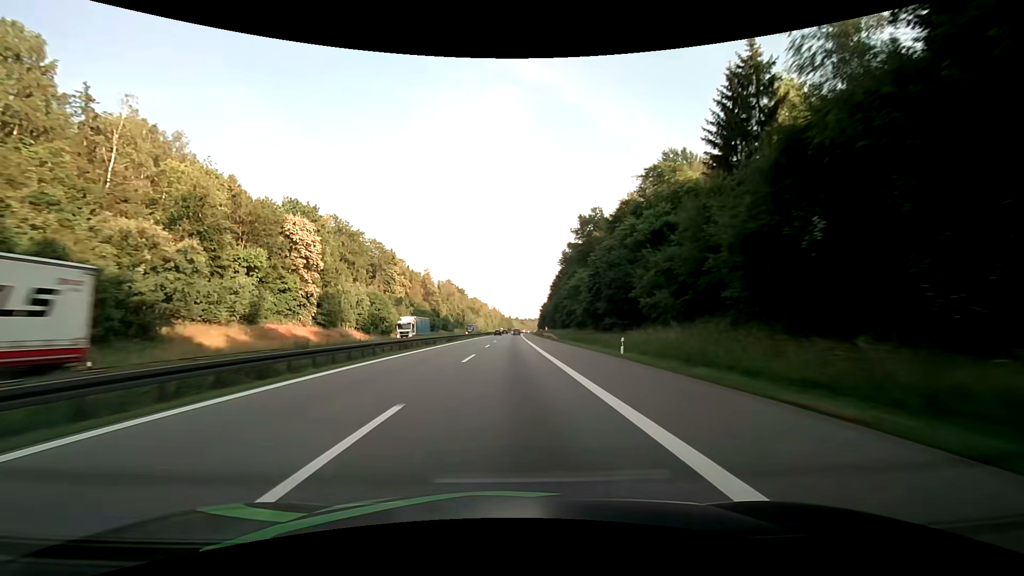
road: motorway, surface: asphalt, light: Day
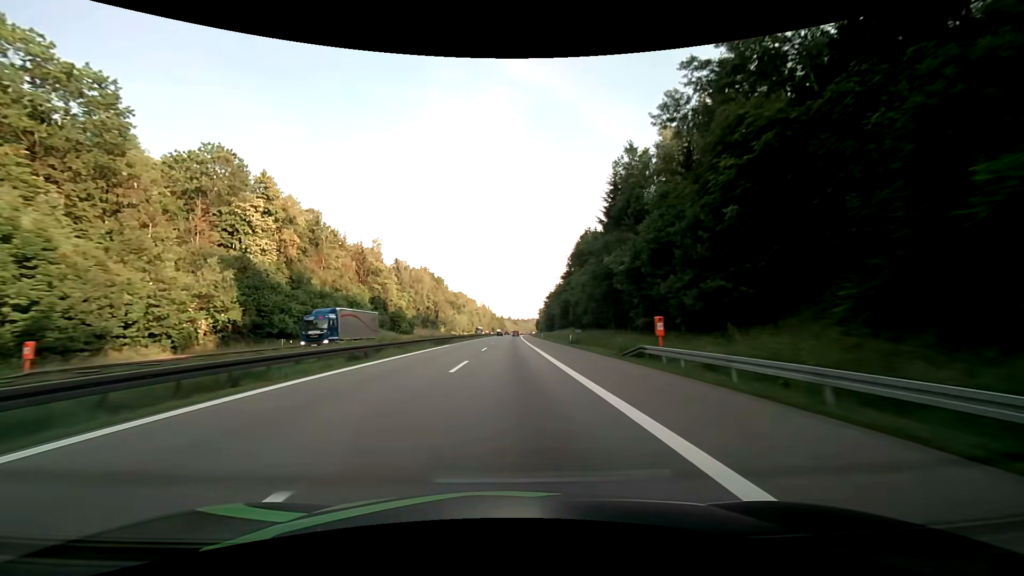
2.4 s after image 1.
(+0.6, +76.3) m; +1°
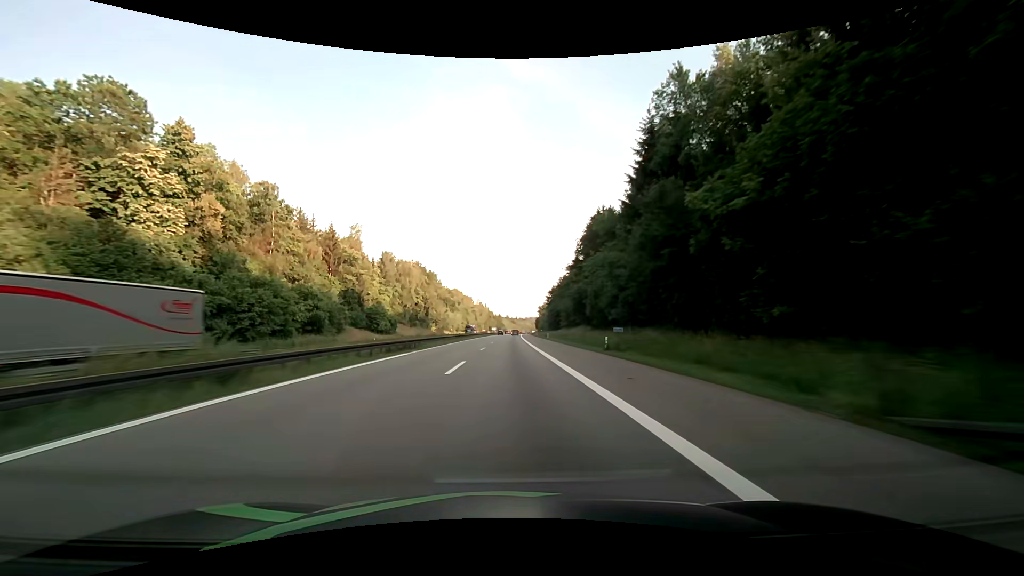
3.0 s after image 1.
(0.0, +19.1) m; 0°
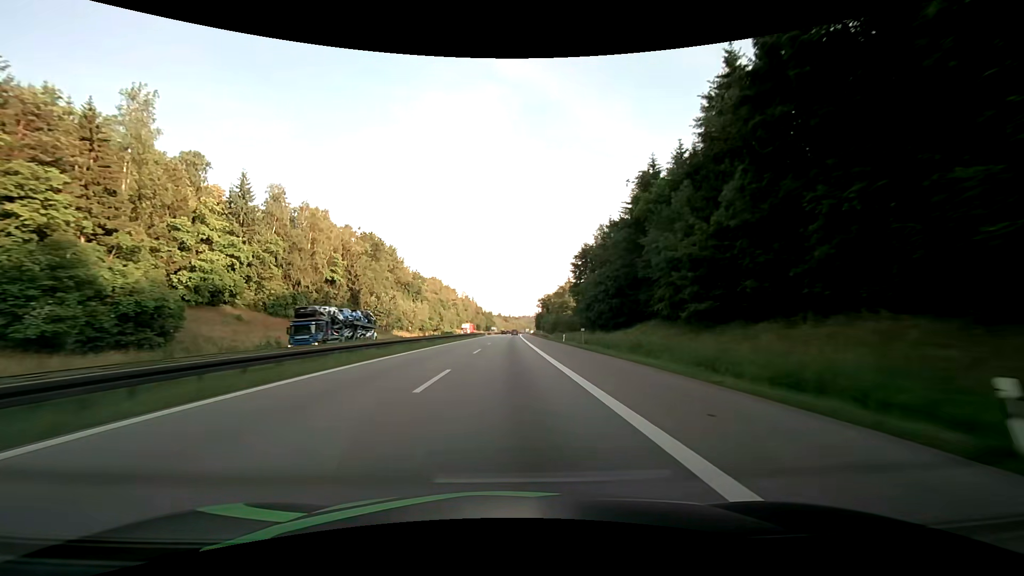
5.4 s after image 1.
(+0.6, +76.3) m; +1°
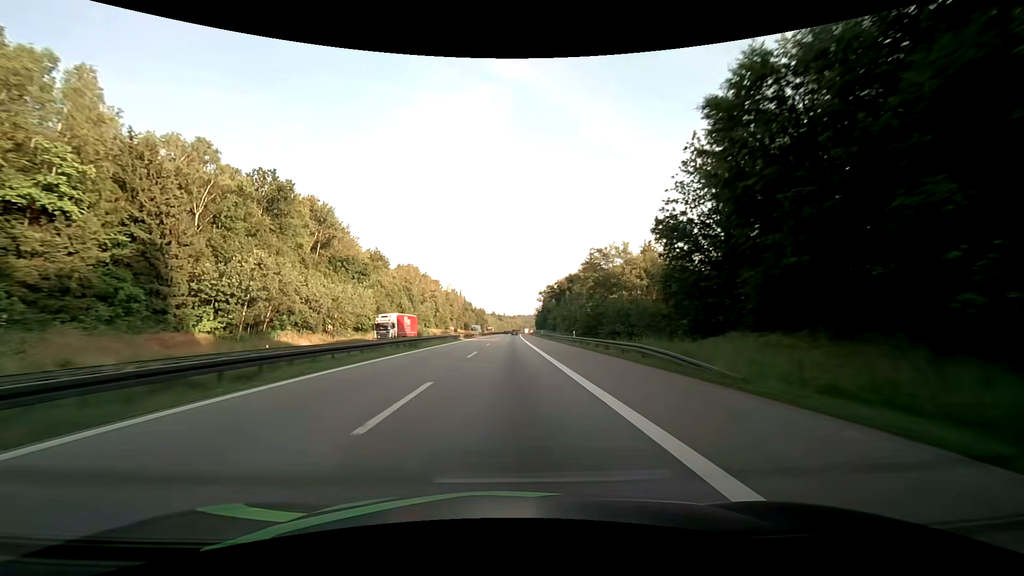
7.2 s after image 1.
(+0.2, +57.2) m; +1°
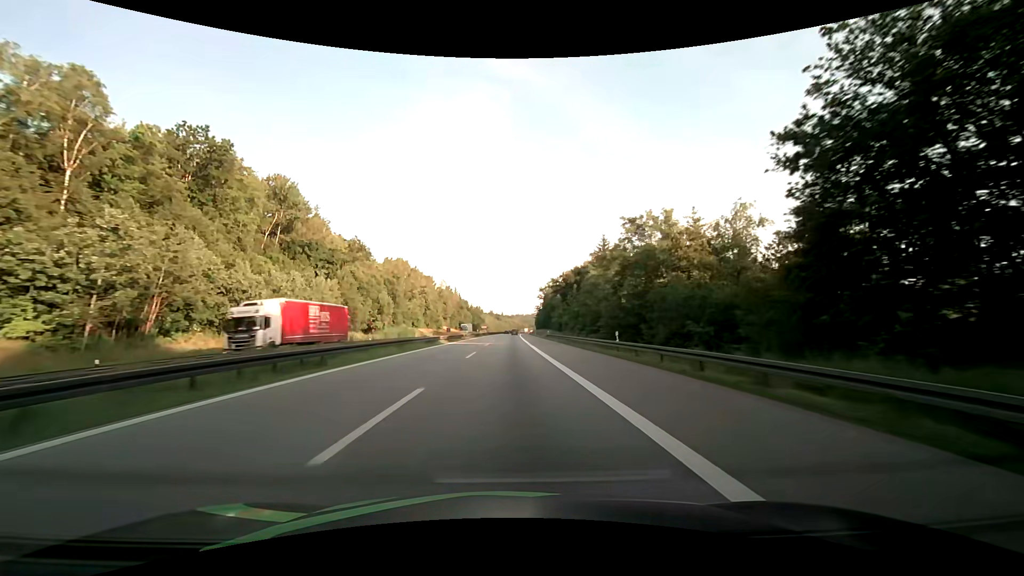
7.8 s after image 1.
(0.0, +19.1) m; 0°
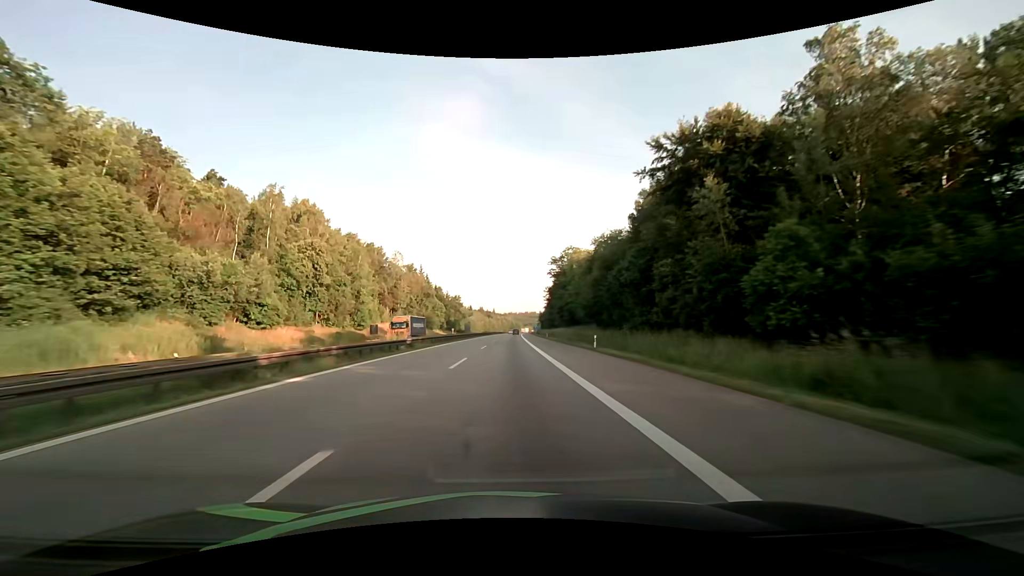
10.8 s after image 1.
(+0.8, +95.4) m; +1°
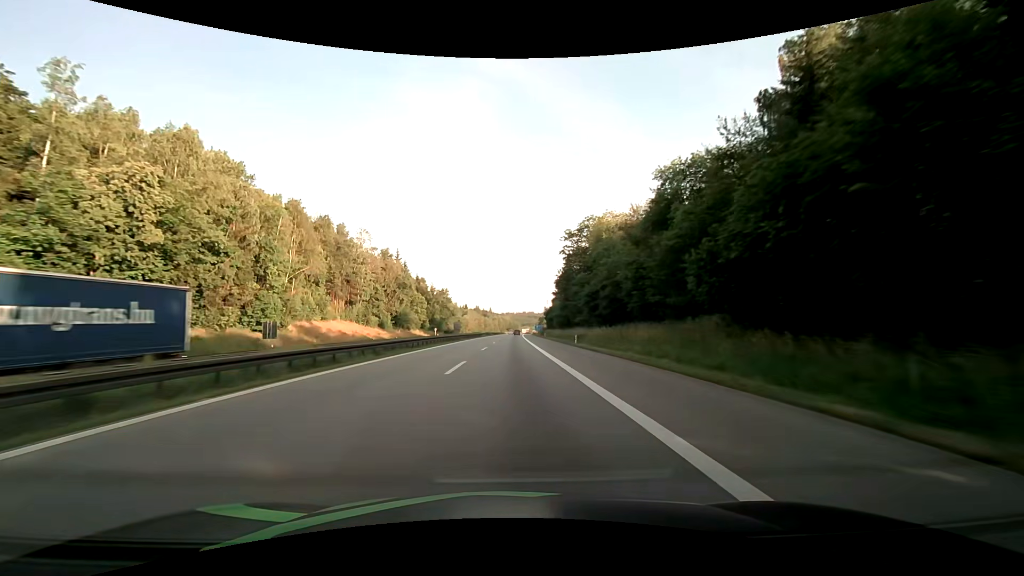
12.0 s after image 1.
(+0.1, +38.2) m; 0°
(0, +10) (0, +20) (0, +30) (0, +40) (0, +50) (+1, +60) (+1, +70) (+1, +80) (+1, +90) (+1, +100) m
